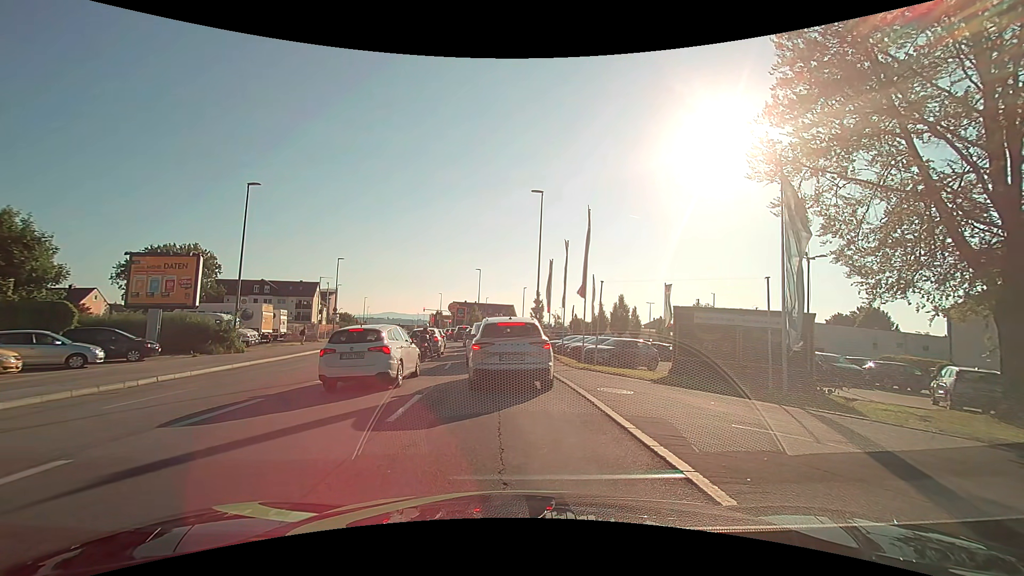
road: tertiary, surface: asphalt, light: Day
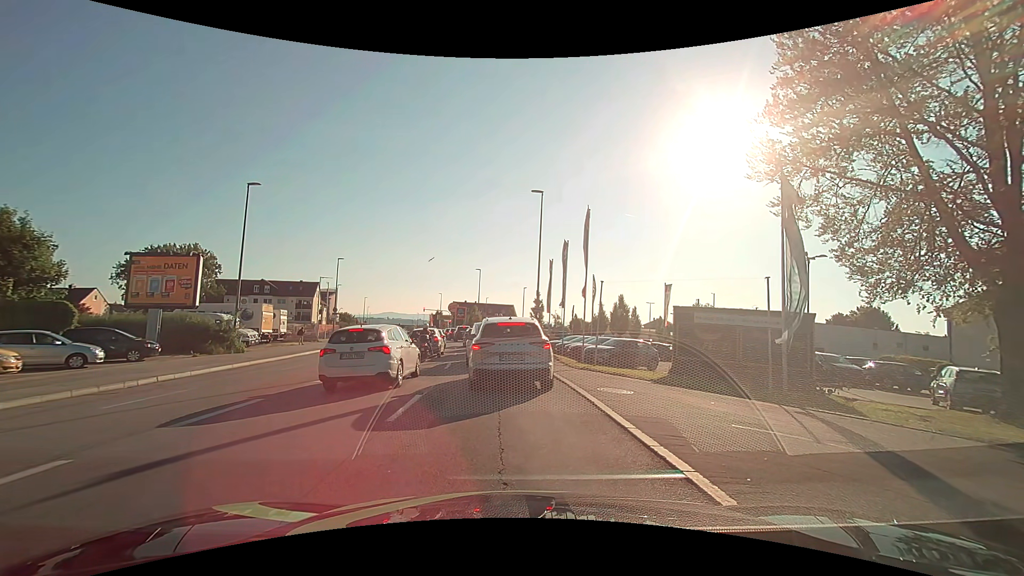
(0.0, 0.0) m; 0°
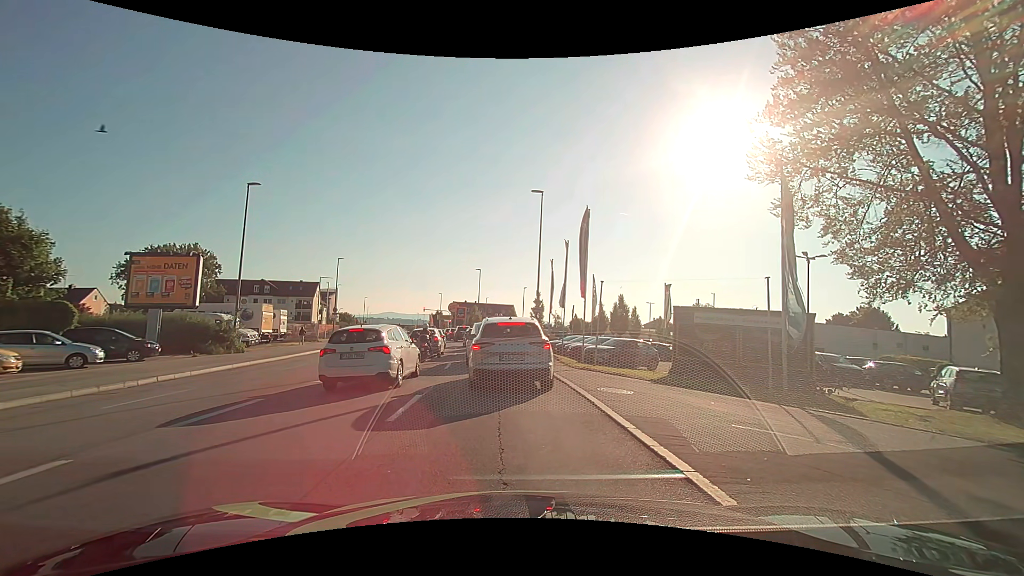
(0.0, 0.0) m; 0°
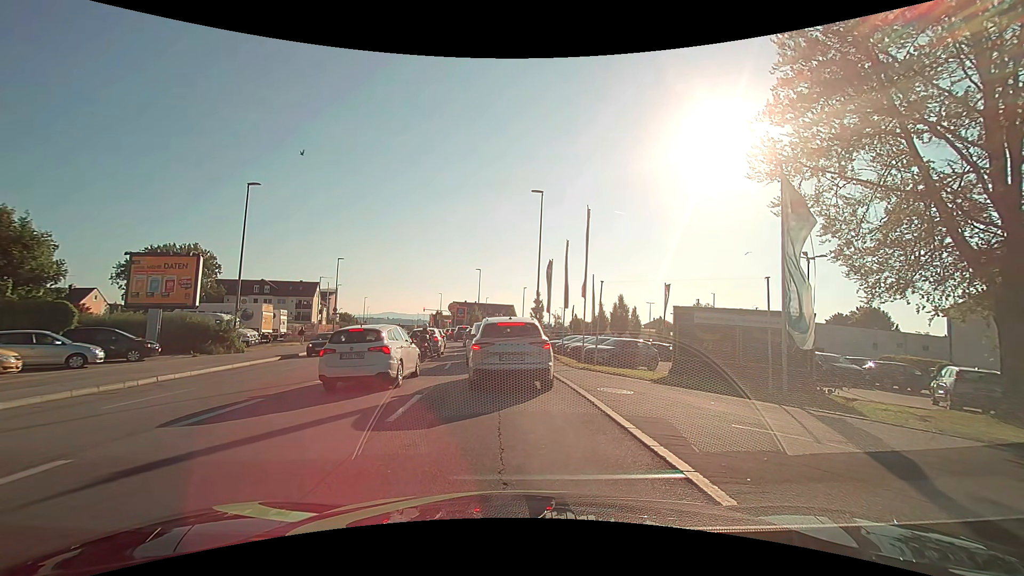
(0.0, 0.0) m; 0°
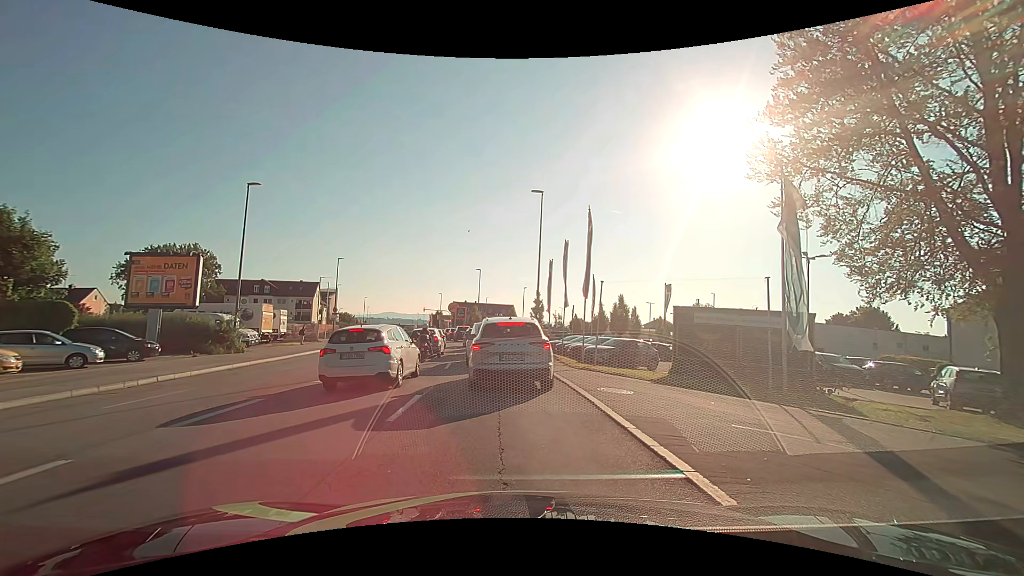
(0.0, 0.0) m; 0°
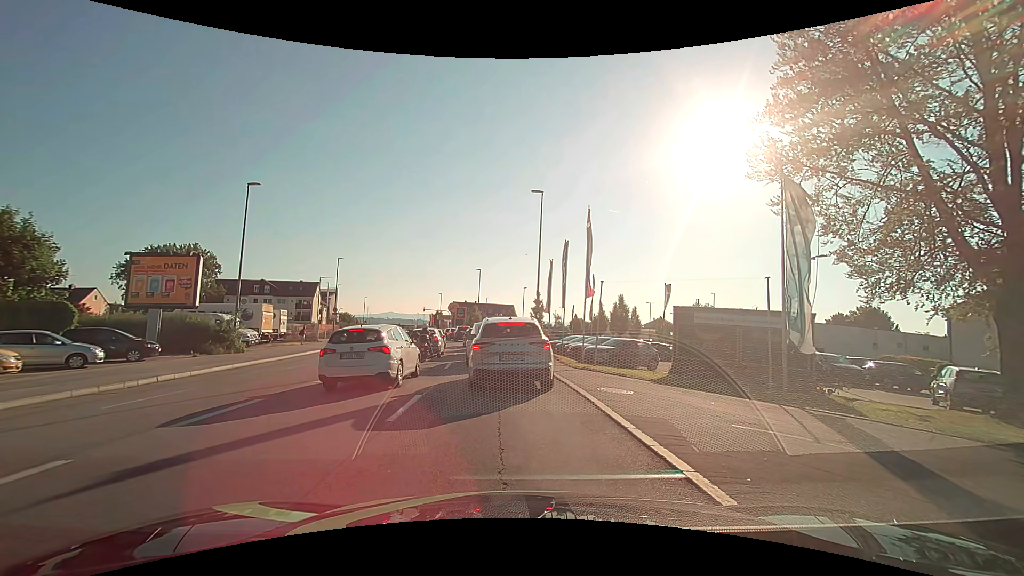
(0.0, 0.0) m; 0°
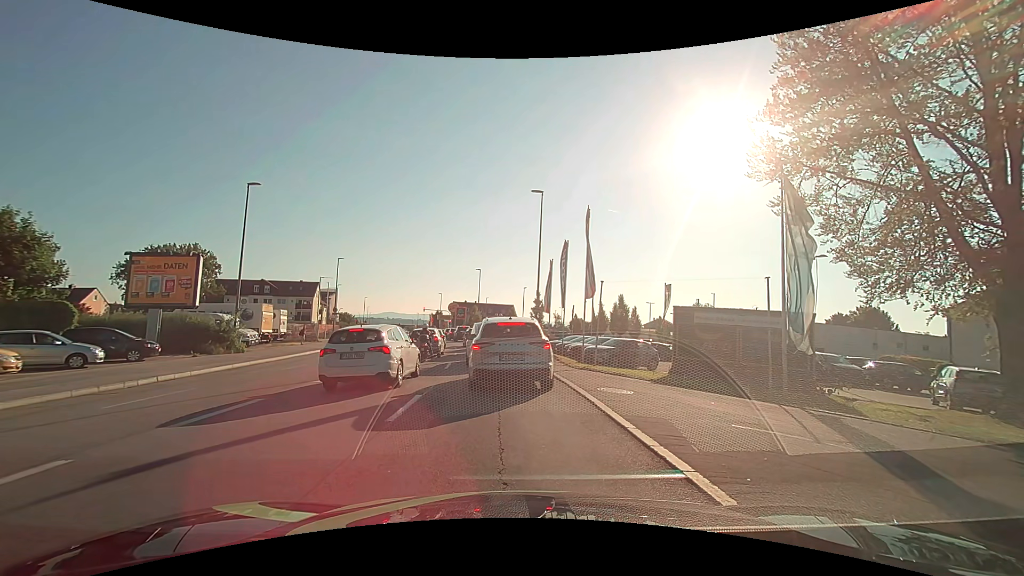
(0.0, 0.0) m; 0°
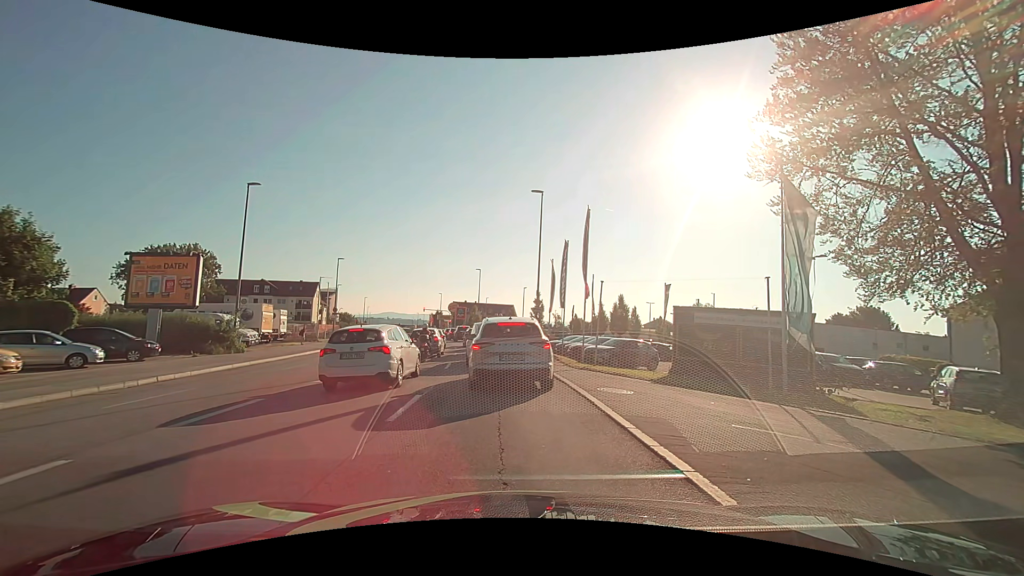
(0.0, 0.0) m; 0°
